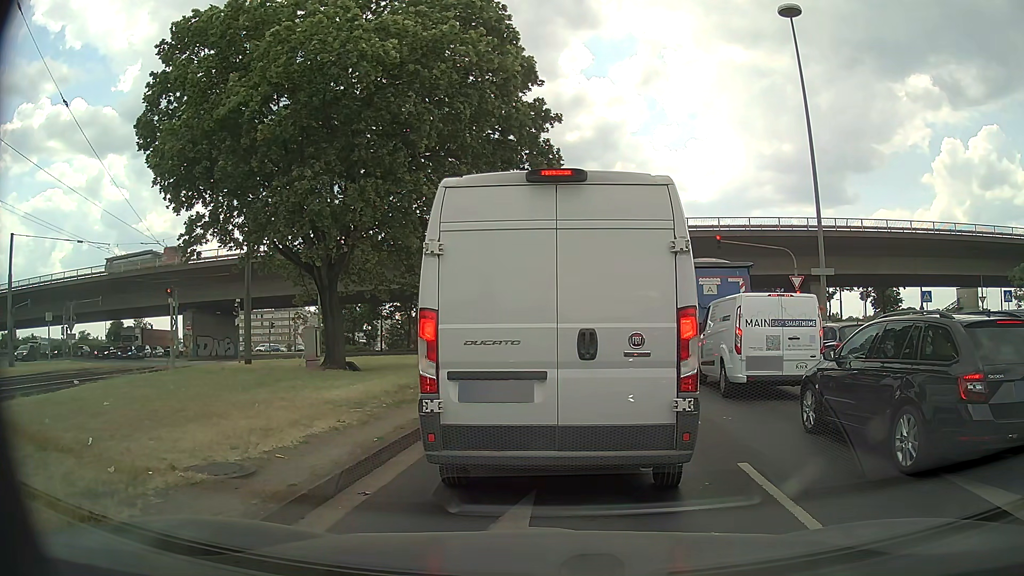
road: primary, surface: asphalt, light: Day
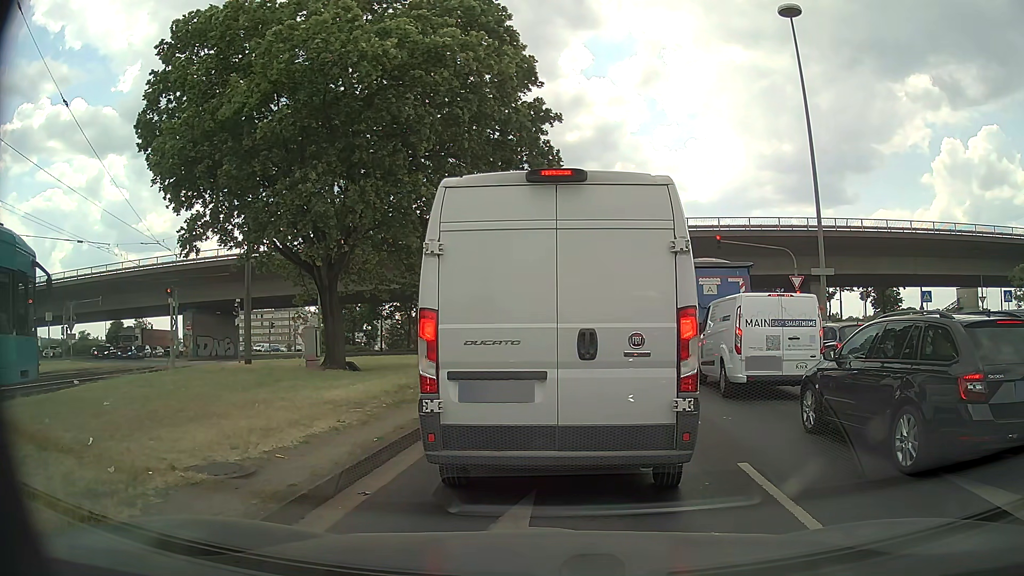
(0.0, 0.0) m; 0°
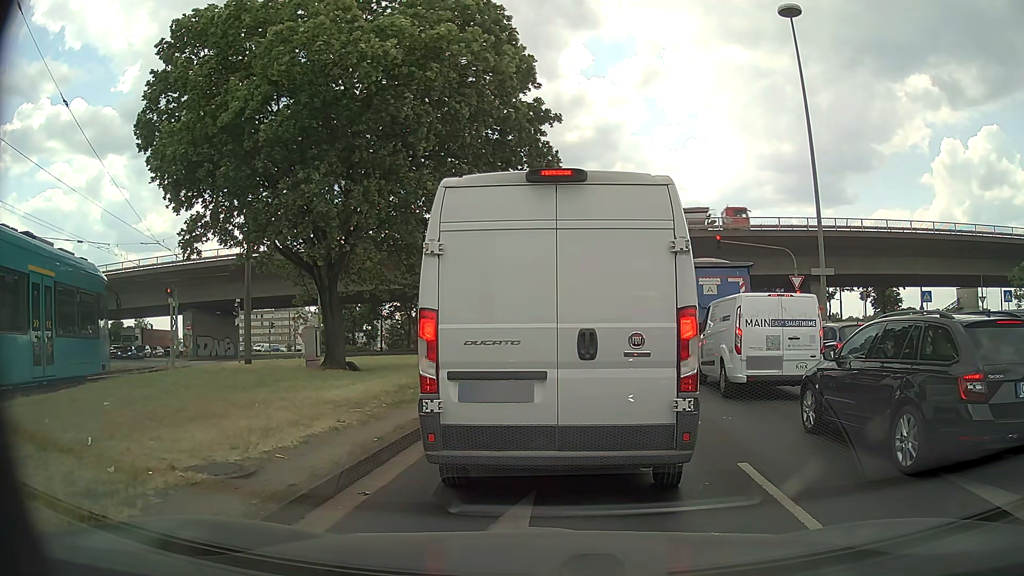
(0.0, 0.0) m; 0°
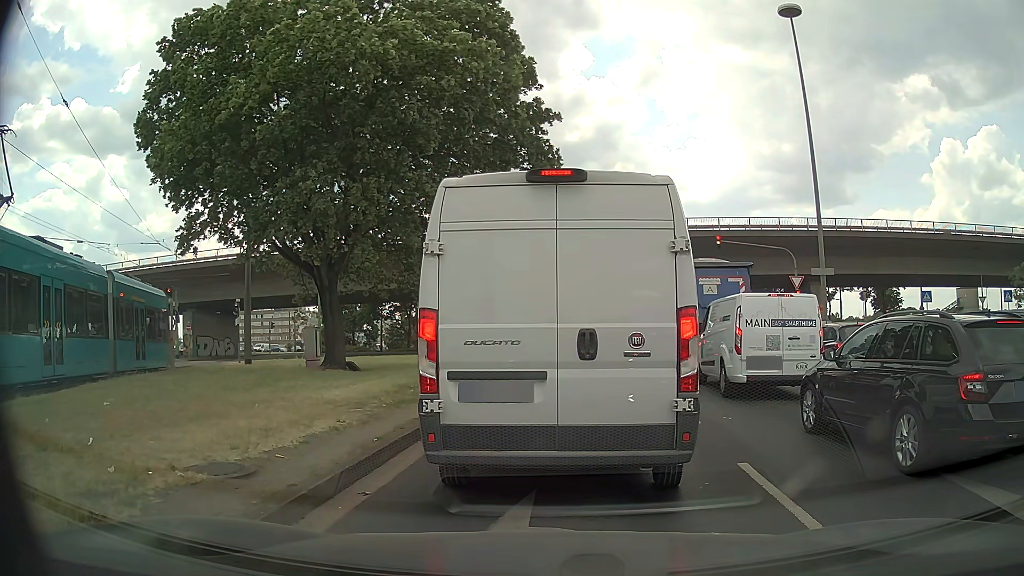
(0.0, 0.0) m; 0°
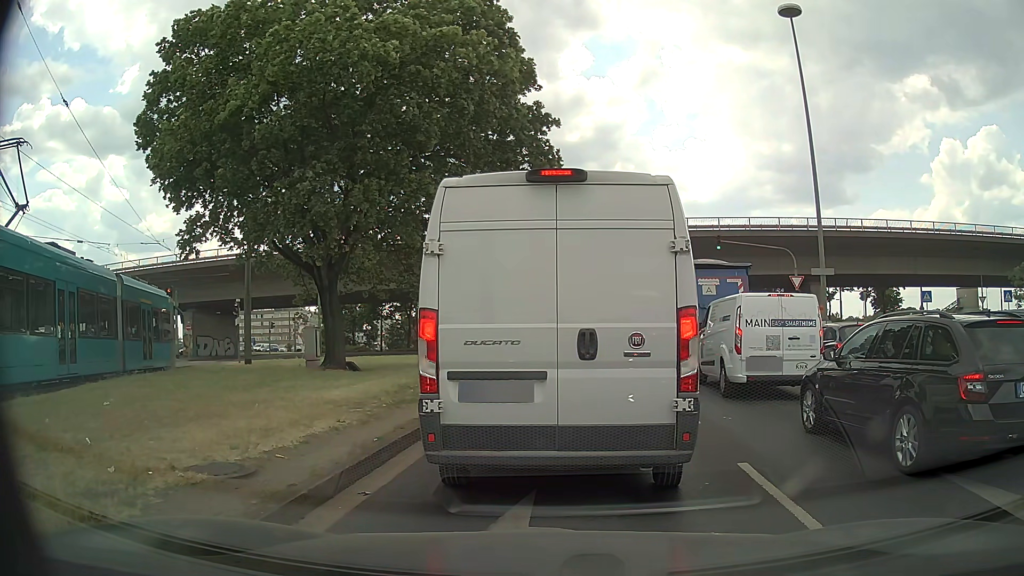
(0.0, 0.0) m; 0°
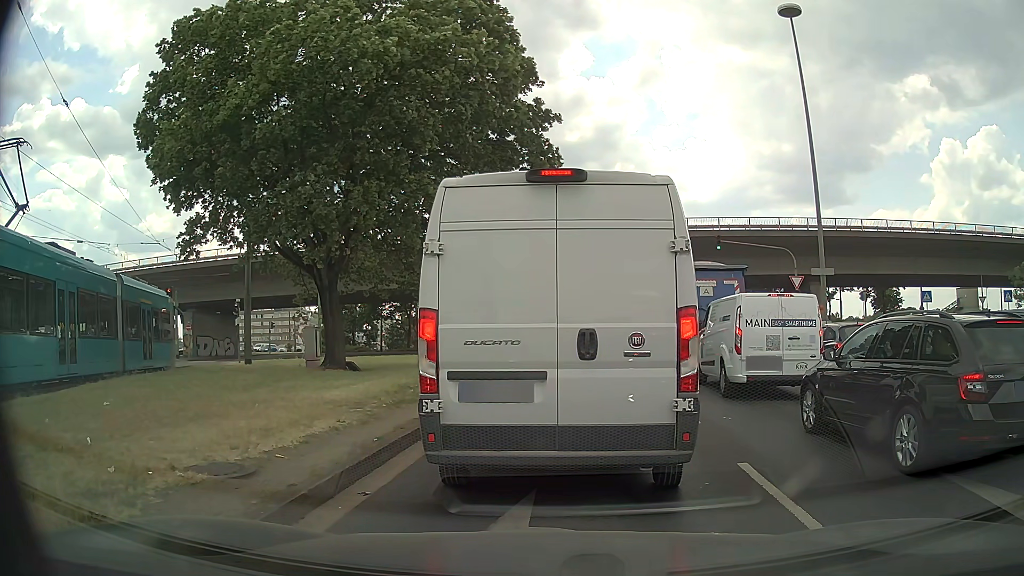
(0.0, 0.0) m; 0°
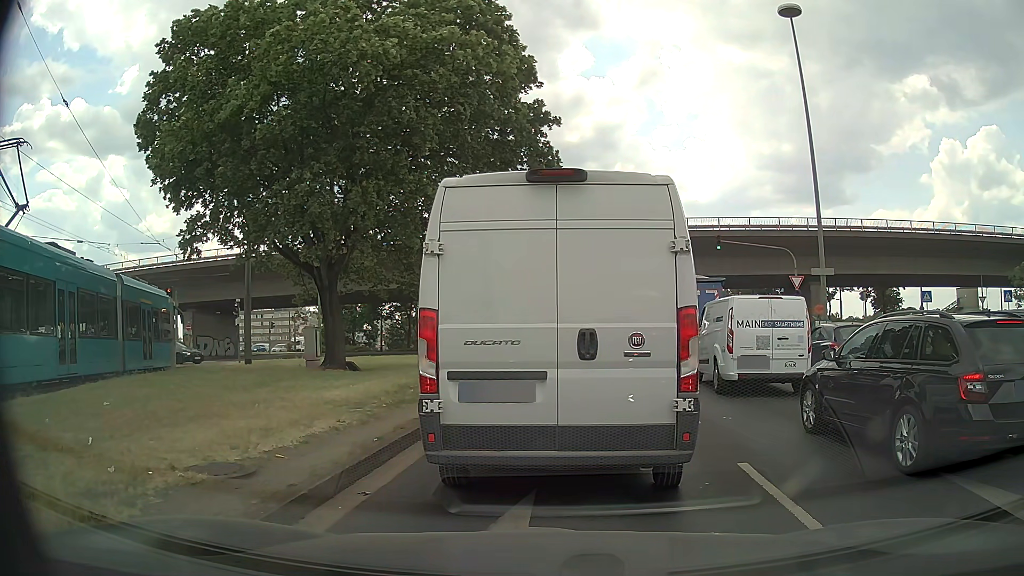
(0.0, 0.0) m; 0°
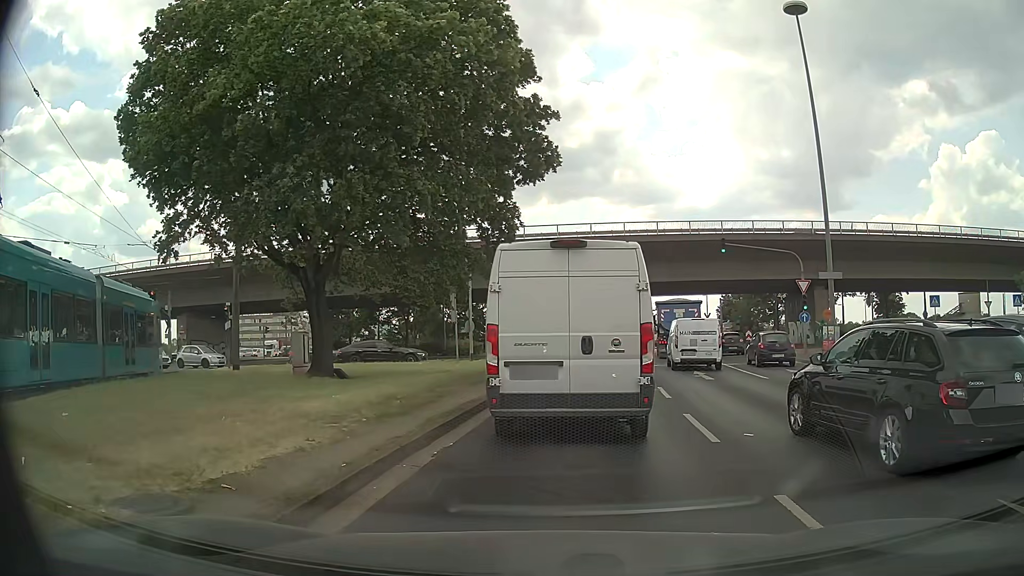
(0.0, +1.3) m; -2°
(+1, +10) (+2, +20) (+3, +30) (+5, +40) (+7, +49) (+8, +59) (+9, +69) (+9, +79) (+8, +89) (+4, +98) m
